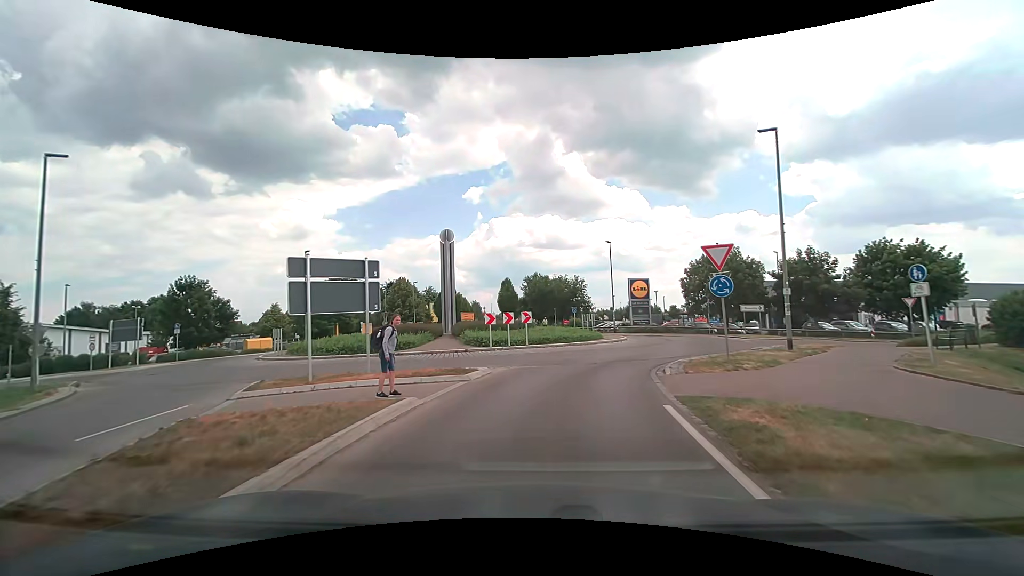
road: tertiary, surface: asphalt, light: Day
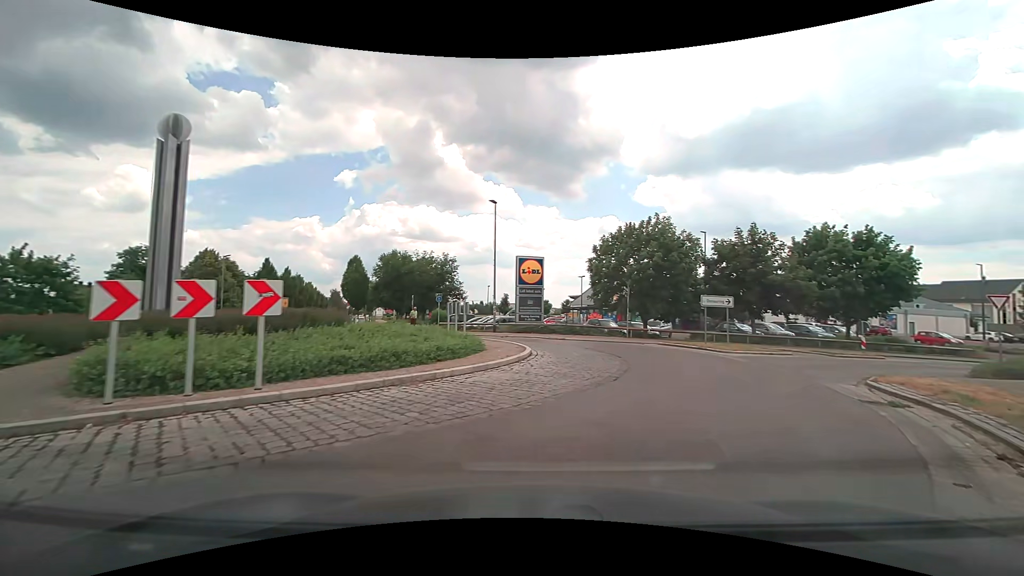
(+0.9, +15.3) m; +15°
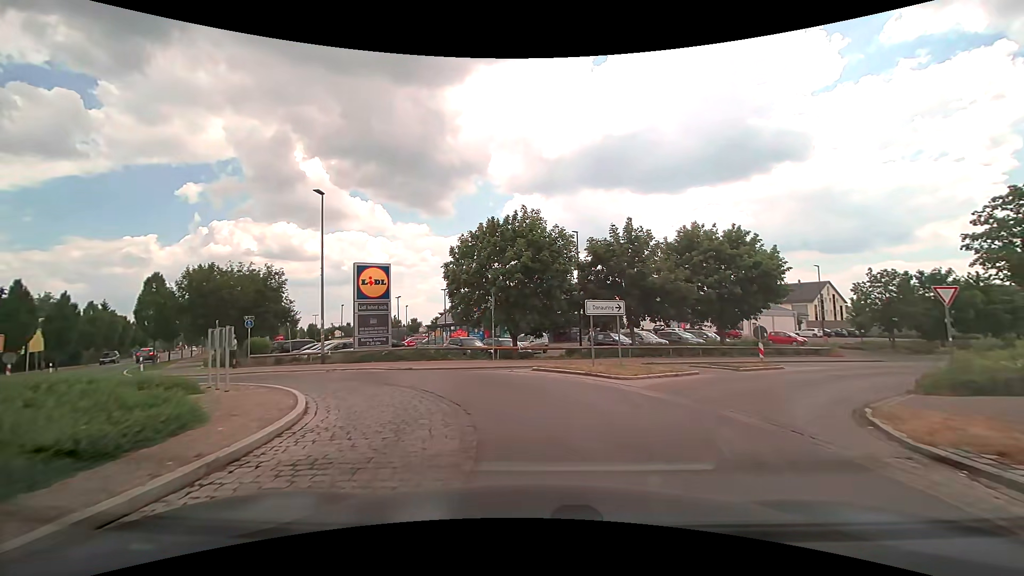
(+0.9, +6.8) m; +15°
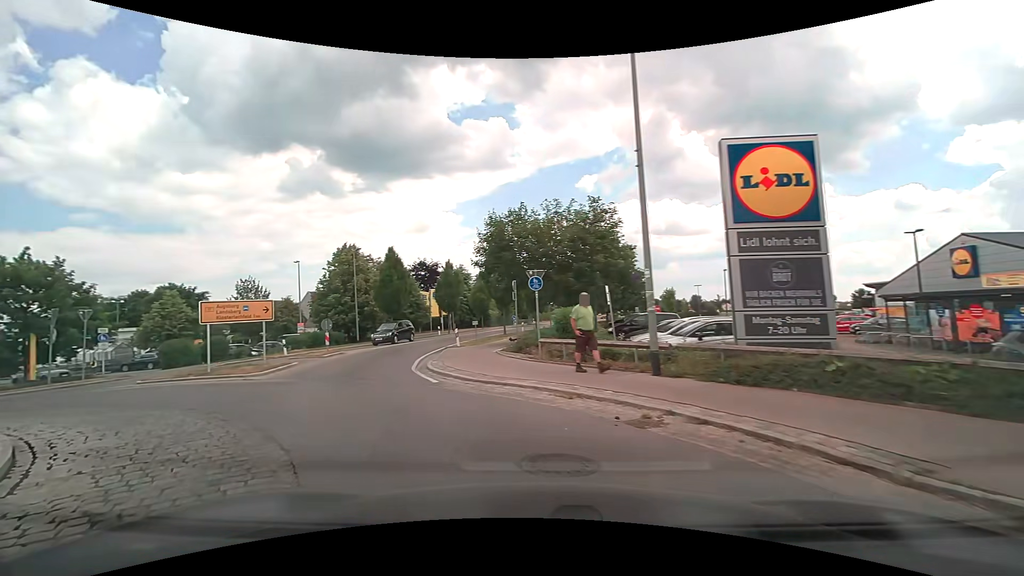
(-4.5, +15.7) m; -43°
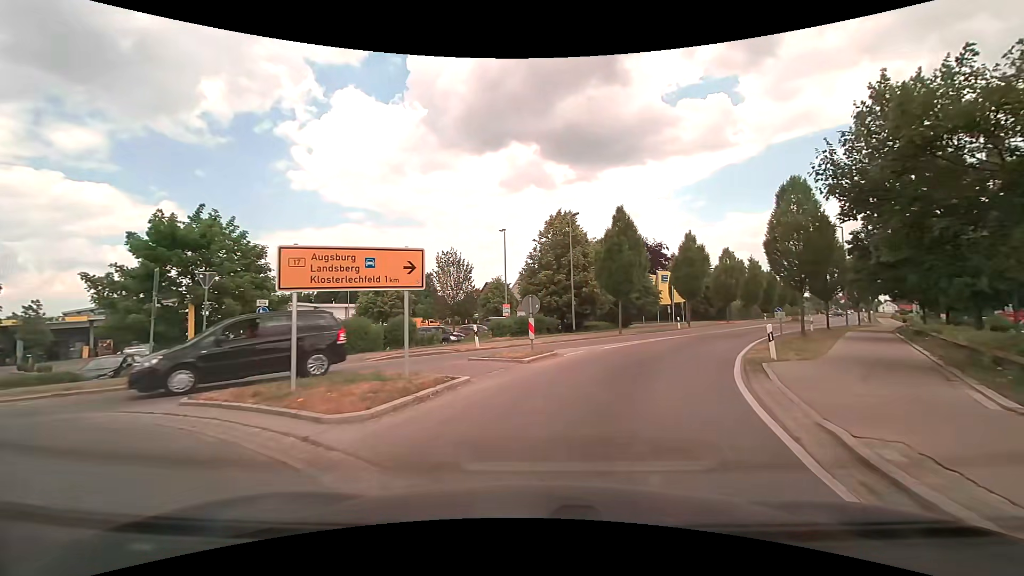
(-3.8, +11.1) m; -25°
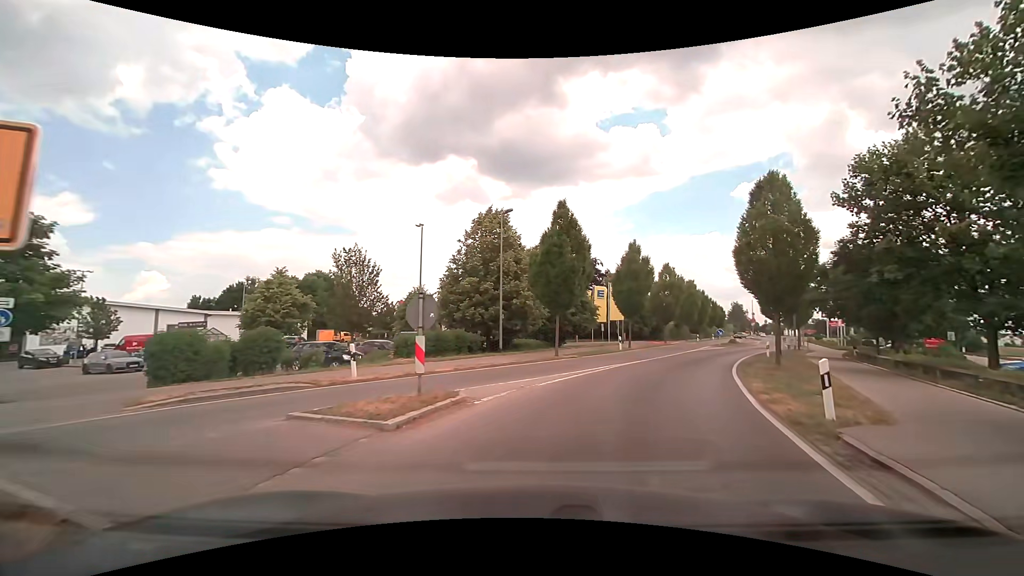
(+0.4, +6.4) m; +10°
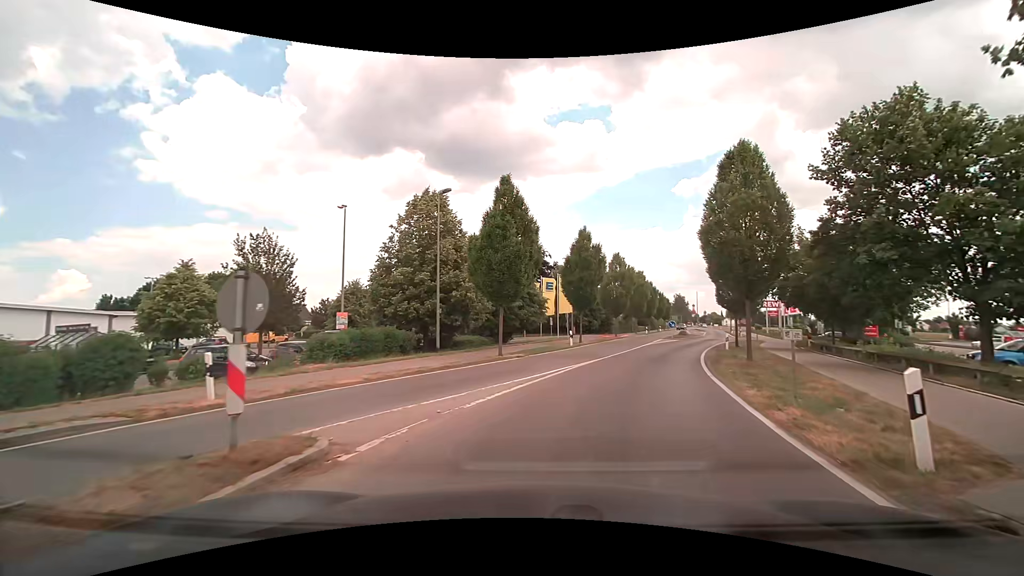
(+0.1, +3.5) m; +5°
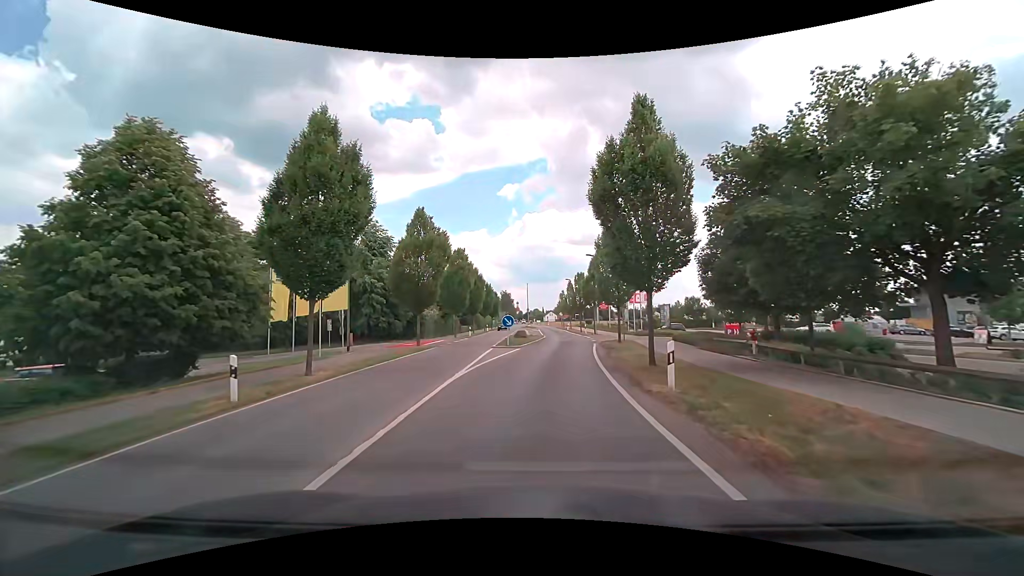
(+4.0, +20.1) m; +18°
(0, +10) (+1, +20) (+2, +30) (+3, +40) (+3, +50) (+3, +60) (+3, +70) (+3, +80) (+3, +90) (+3, +100) m
